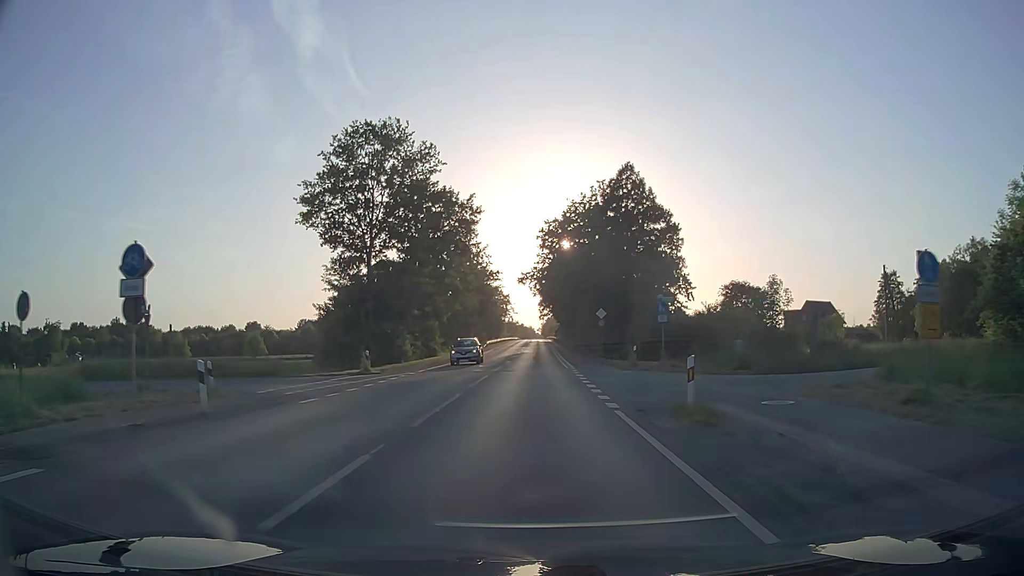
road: secondary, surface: asphalt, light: Day
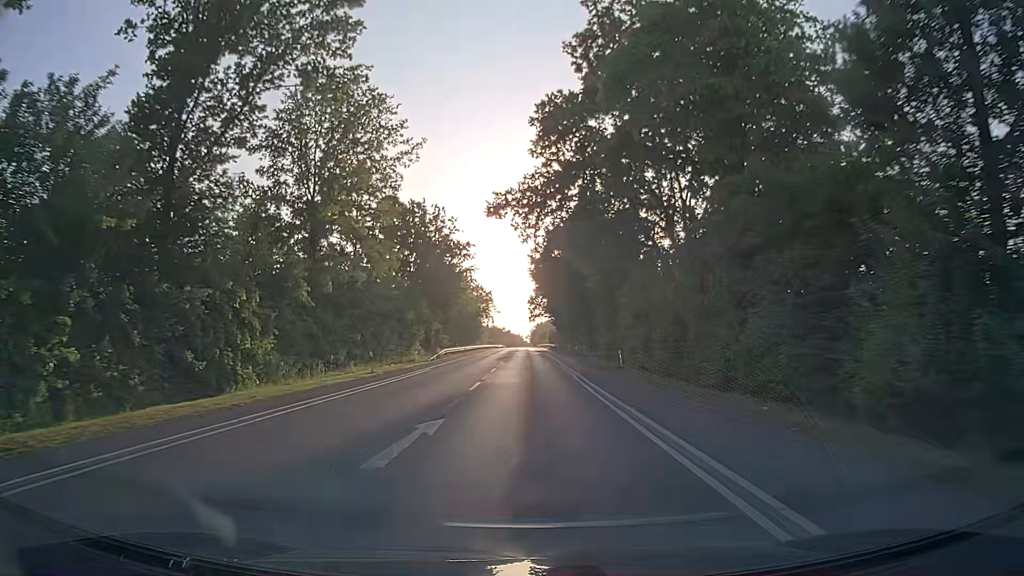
(+0.1, +47.0) m; +1°
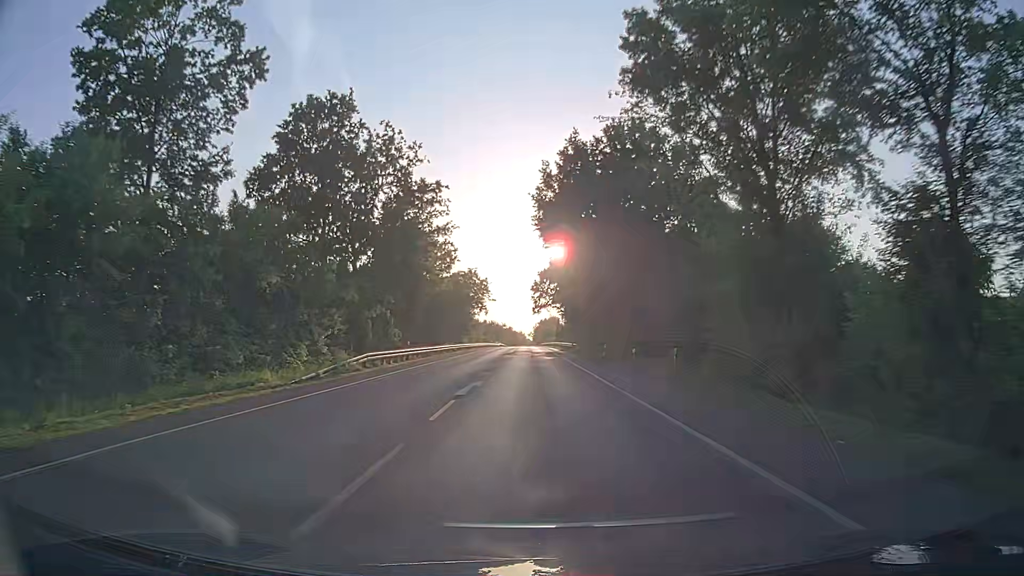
(-0.2, +33.4) m; 0°
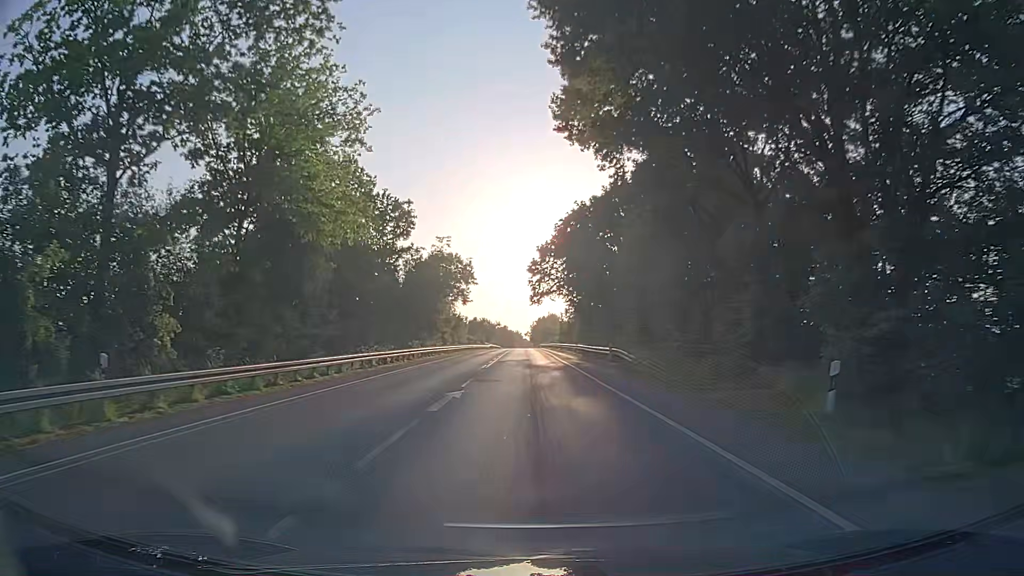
(-0.1, +33.6) m; 0°
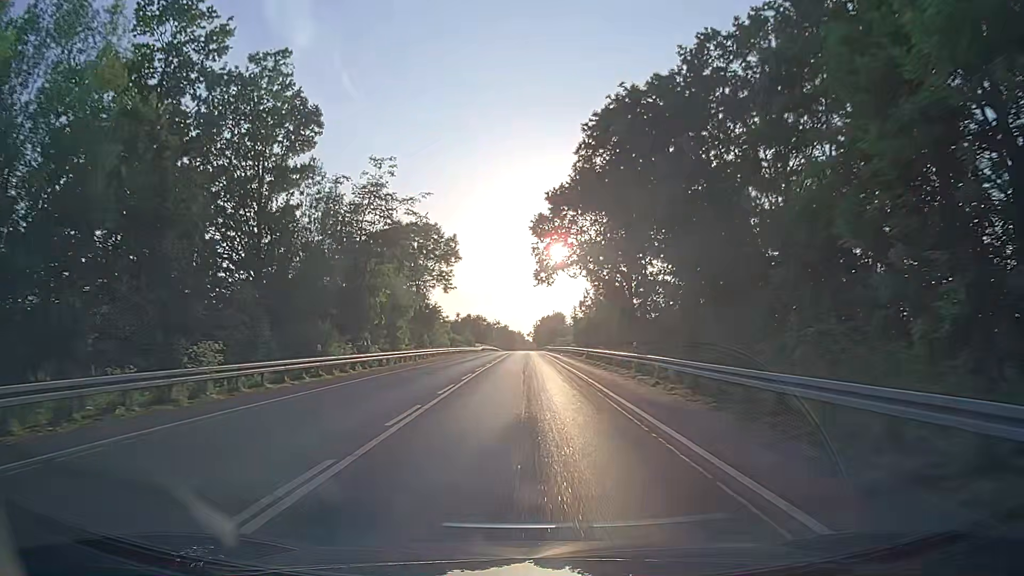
(-0.1, +33.2) m; 0°
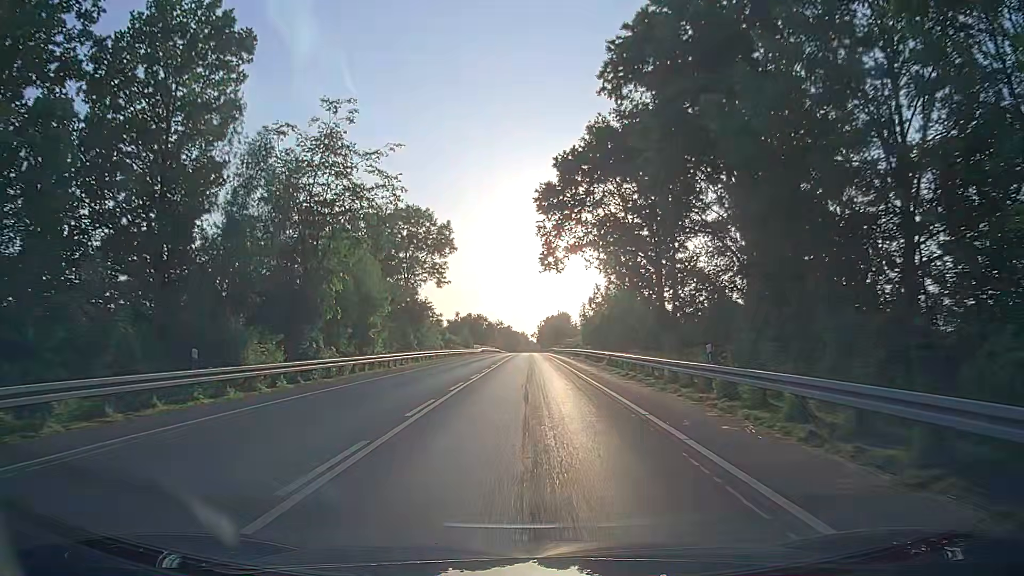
(-0.1, +11.0) m; -1°
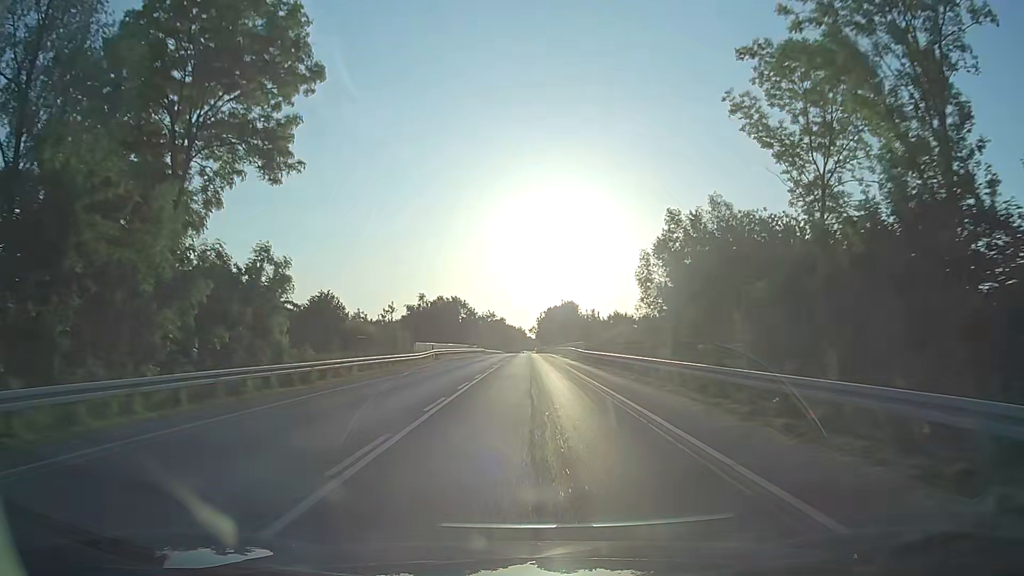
(-0.1, +55.4) m; 0°
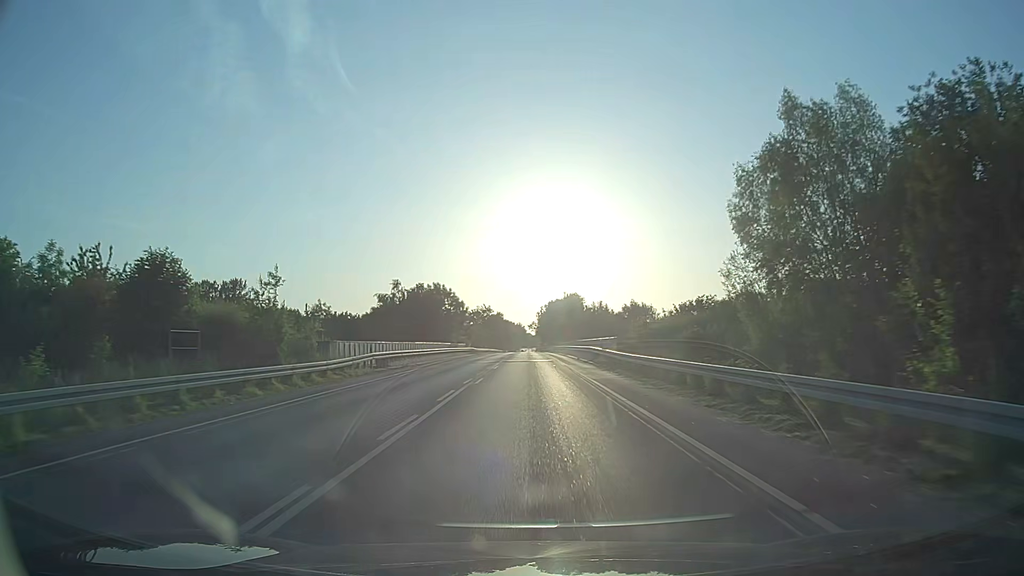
(+0.1, +22.3) m; 0°
(0, +10) (0, +20) (0, +30) (0, +40) (0, +50) (0, +60) (0, +70) (0, +80) (0, +90) (0, +100) m
